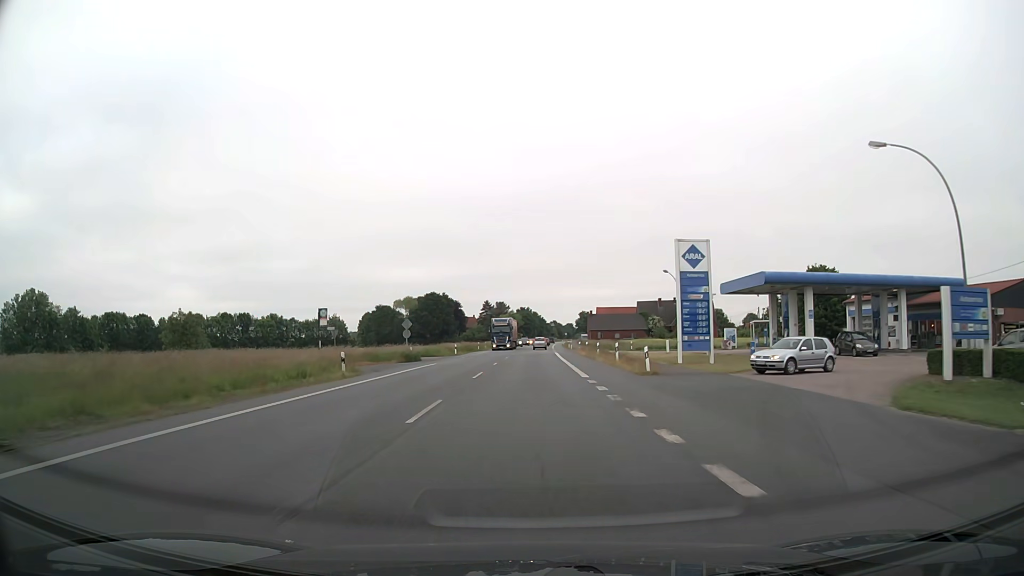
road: primary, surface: asphalt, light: Day
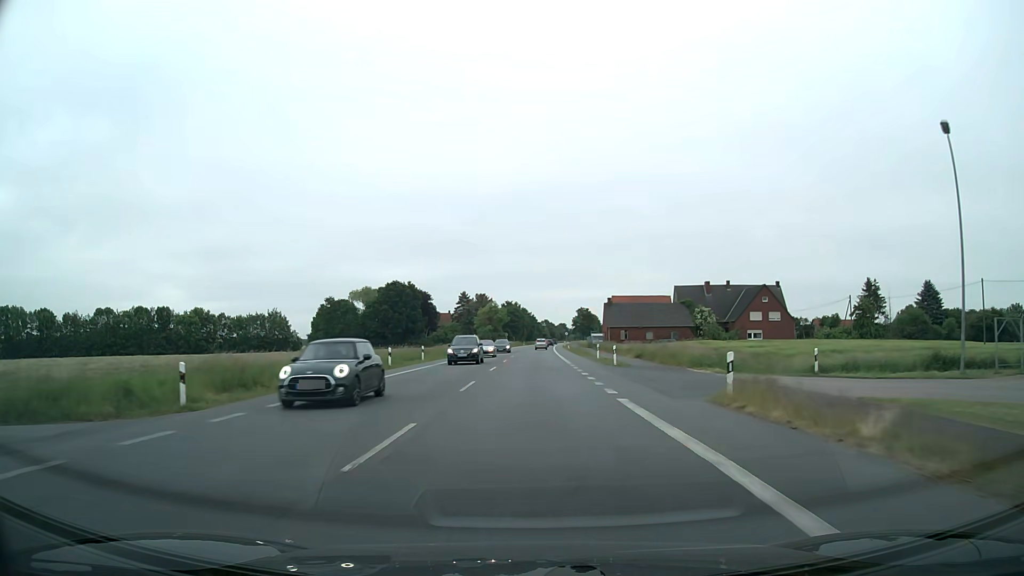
(+0.3, +52.8) m; +1°
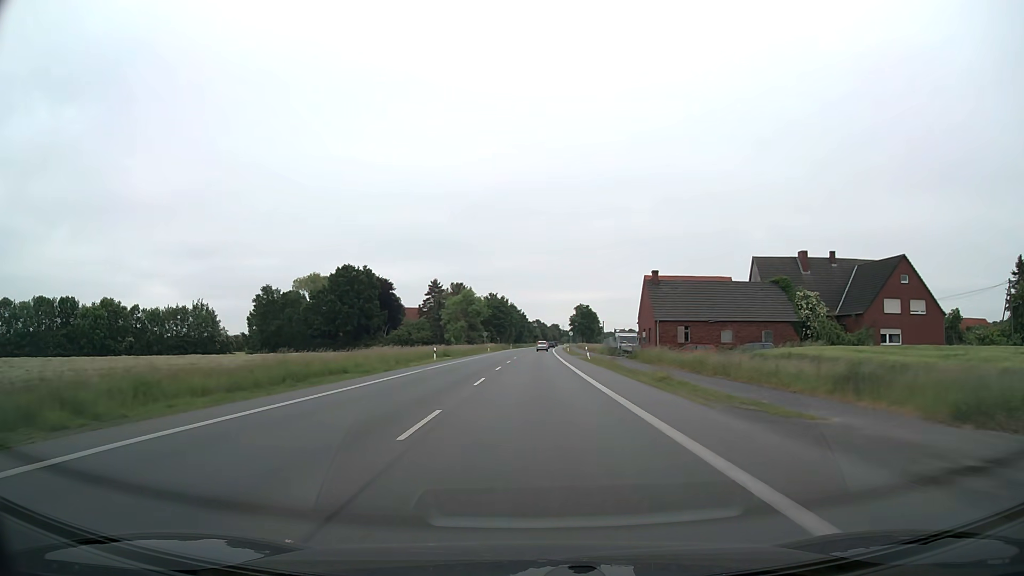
(+0.3, +44.6) m; +1°
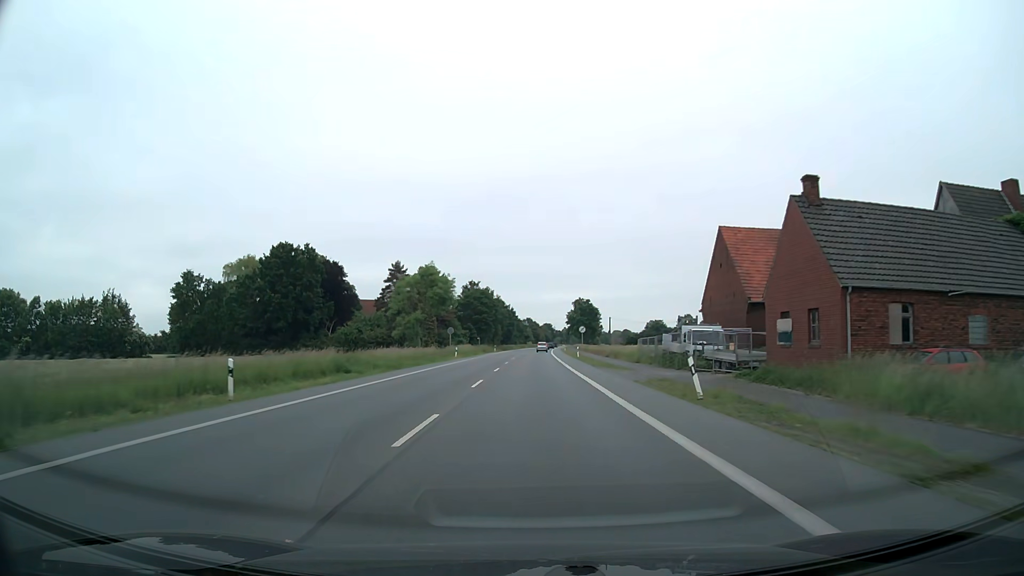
(+0.2, +36.6) m; +1°
(0, +10) (0, +20) (0, +30) (0, +40) (+1, +50) (+1, +60) (+1, +70) (+1, +80) (+1, +90) (+1, +100) m
